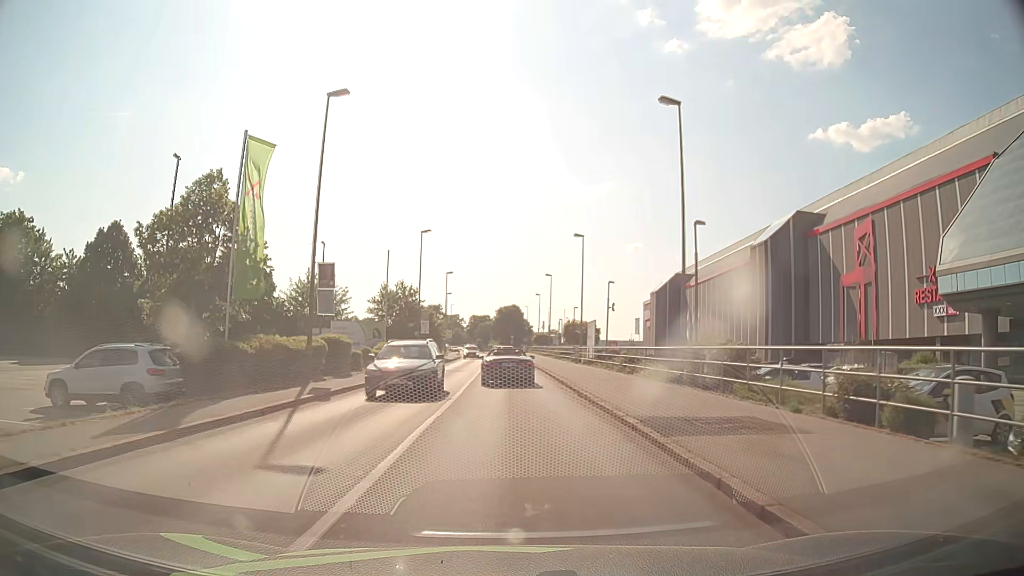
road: tertiary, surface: asphalt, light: Day
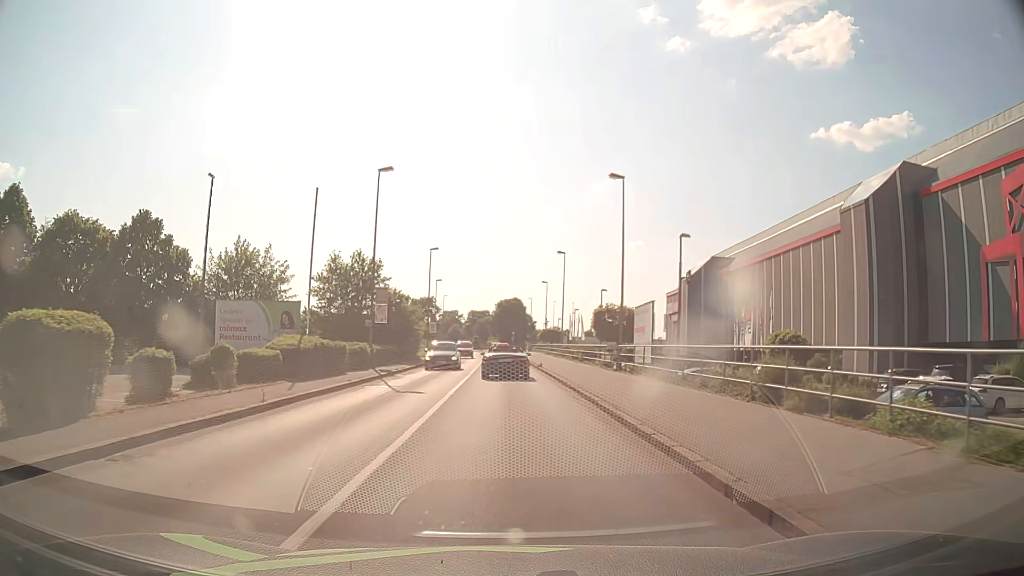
(+0.2, +18.4) m; 0°
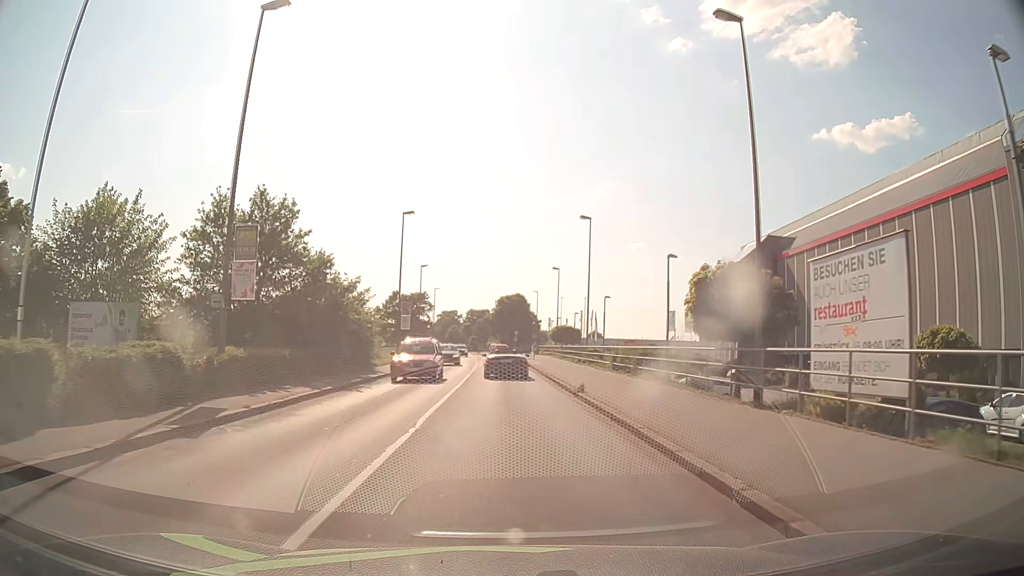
(+0.1, +18.7) m; 0°
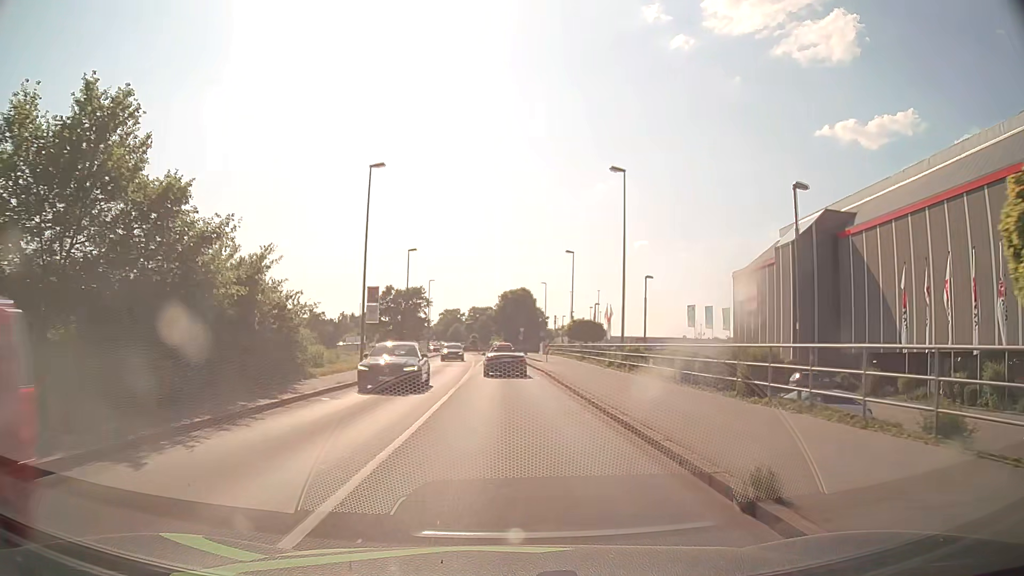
(0.0, +12.6) m; 0°
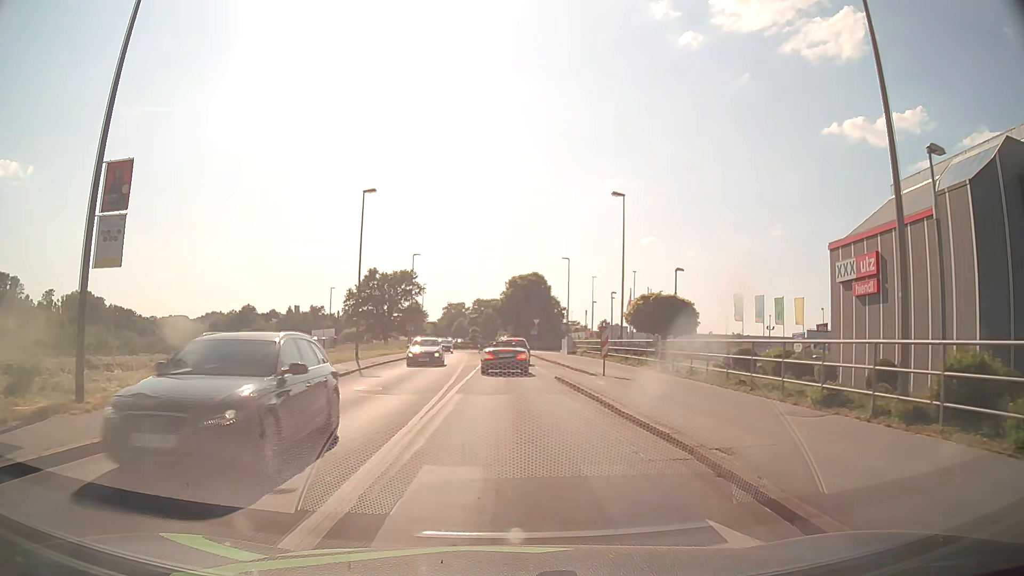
(-0.3, +23.6) m; -1°
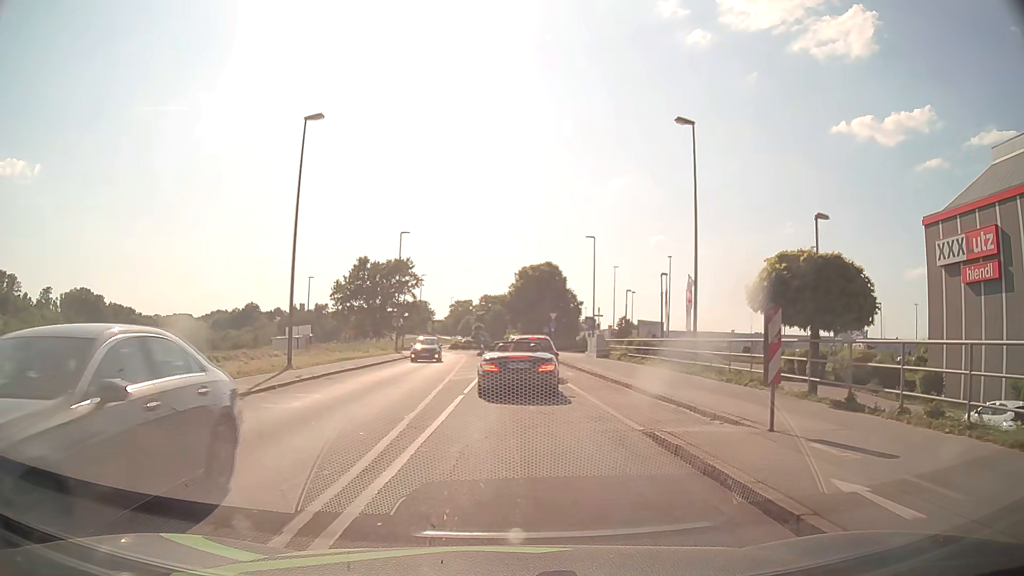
(0.0, +13.5) m; -1°
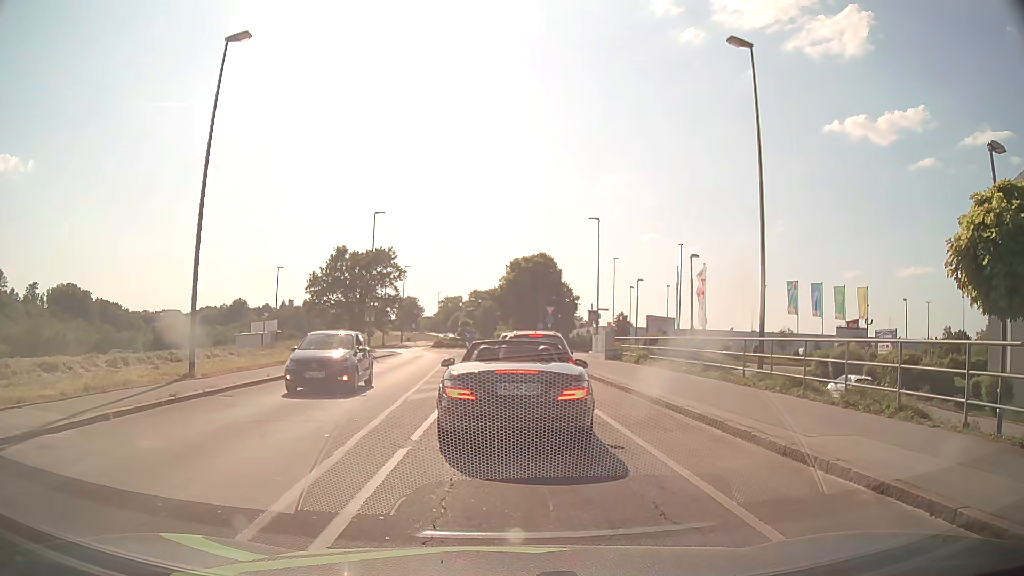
(+0.1, +7.4) m; +1°
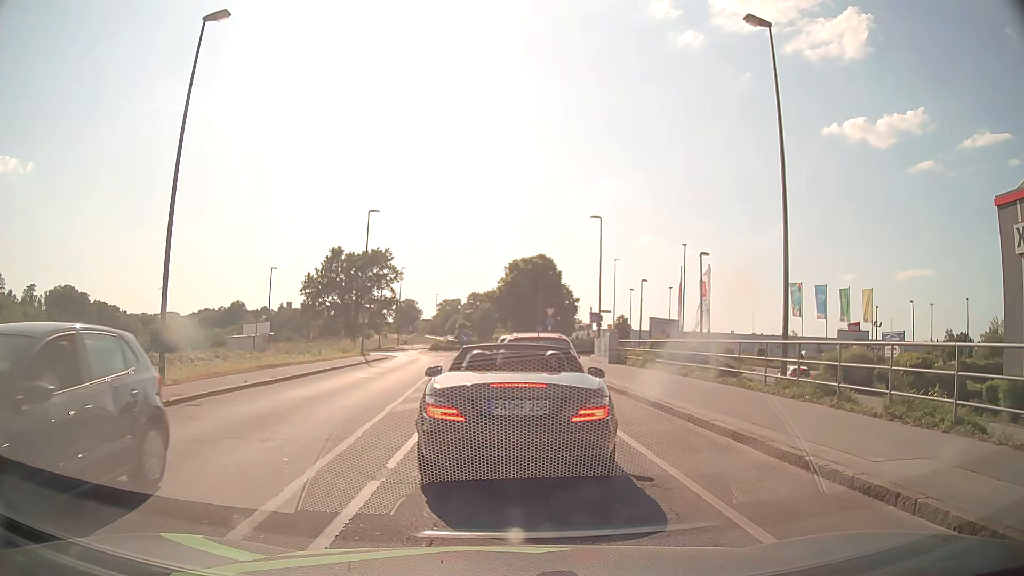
(0.0, +1.5) m; +1°
(0, +10) (0, +20) (0, +30) (0, +40) (0, +50) (+1, +60) (+3, +70) (0, +79) (-3, +89) (-4, +98) m
